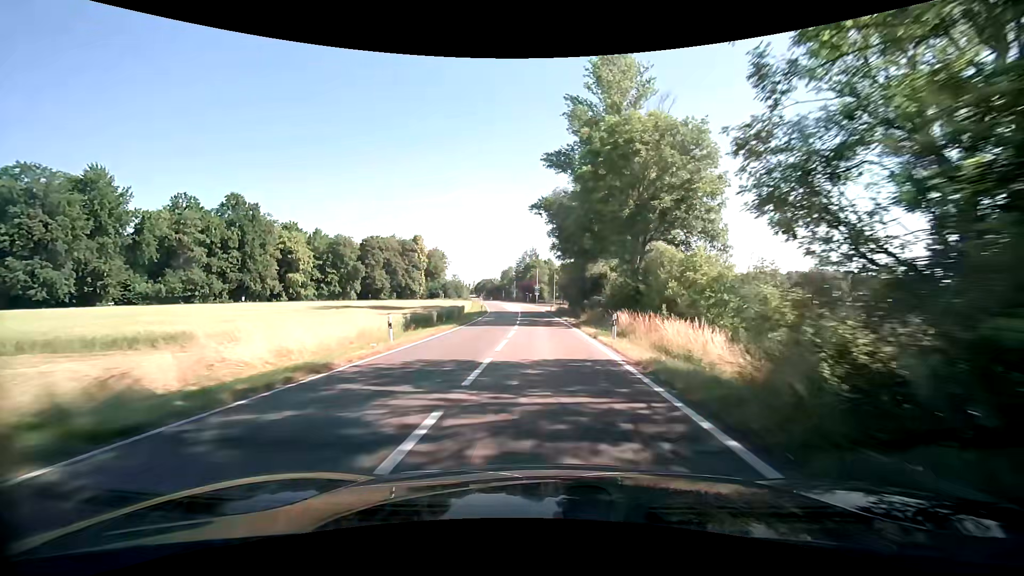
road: secondary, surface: asphalt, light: Day
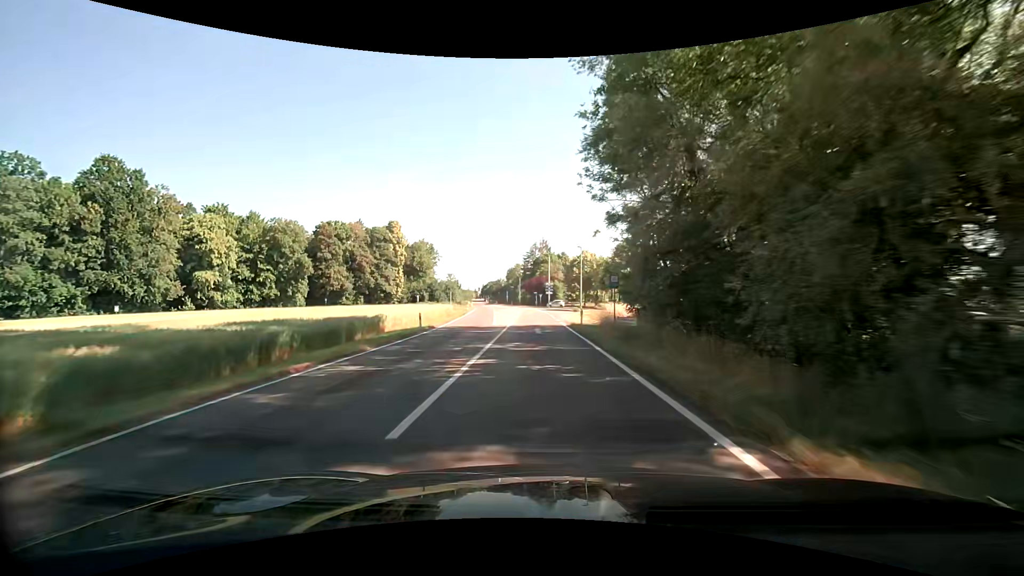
(-0.6, +39.1) m; -2°
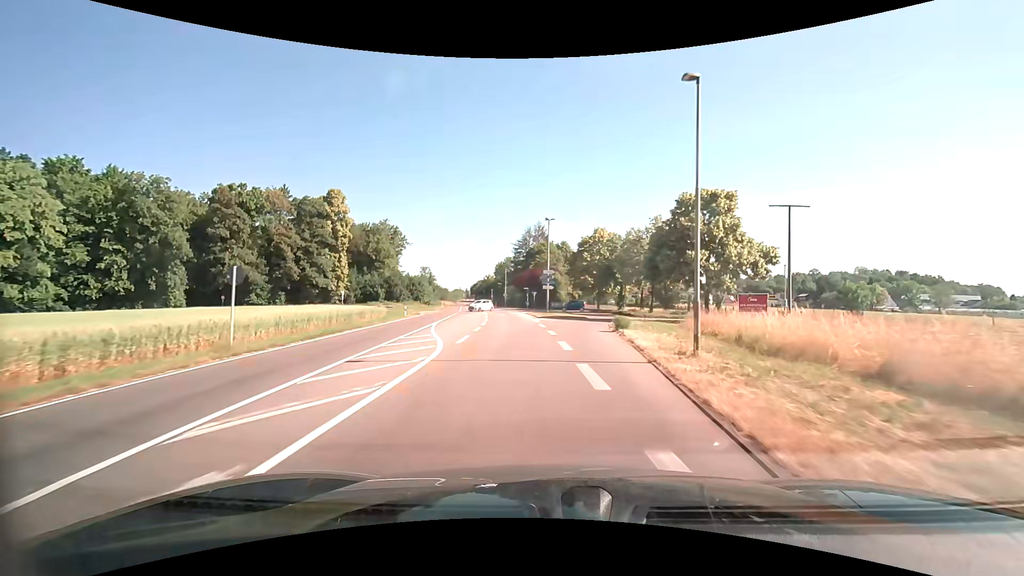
(0.0, +34.9) m; +1°
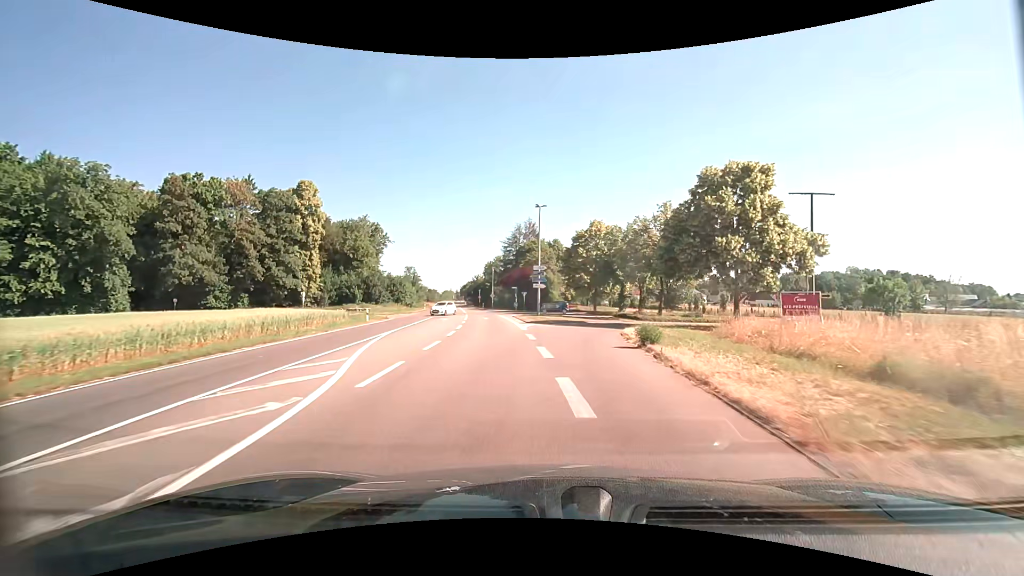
(0.0, +7.7) m; +1°
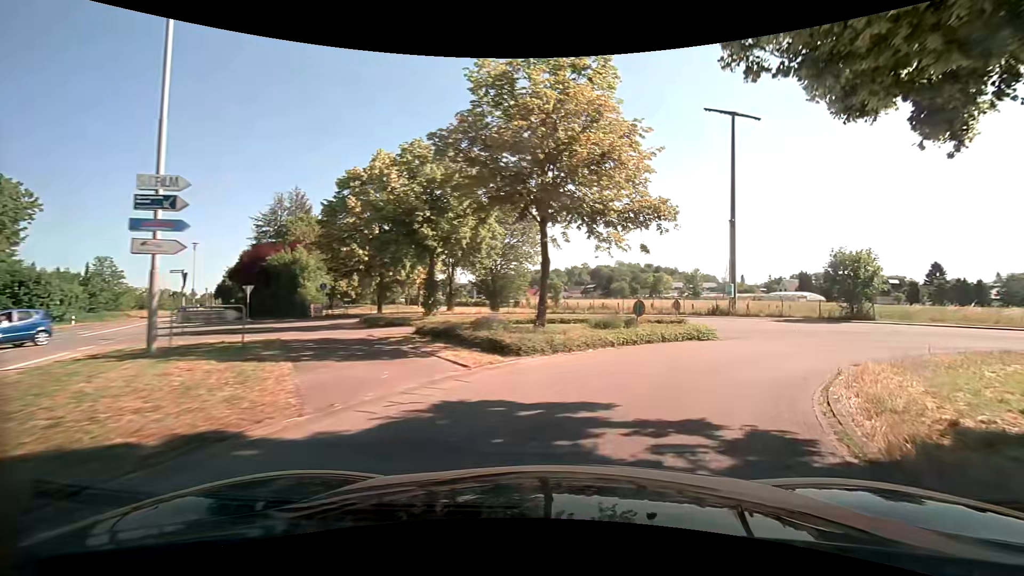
(+3.1, +29.4) m; +23°
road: unclassified
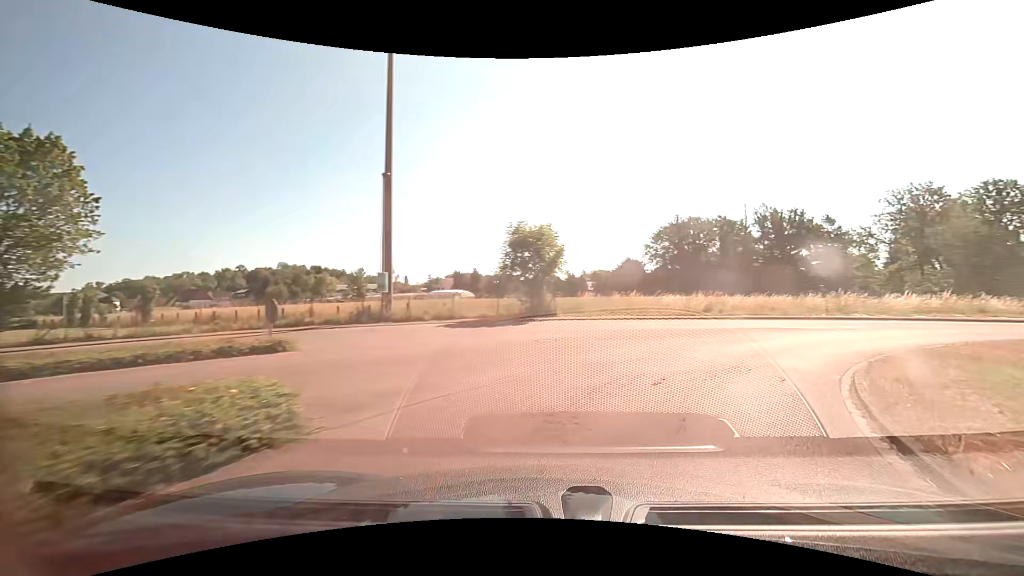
(+4.1, +13.2) m; +38°
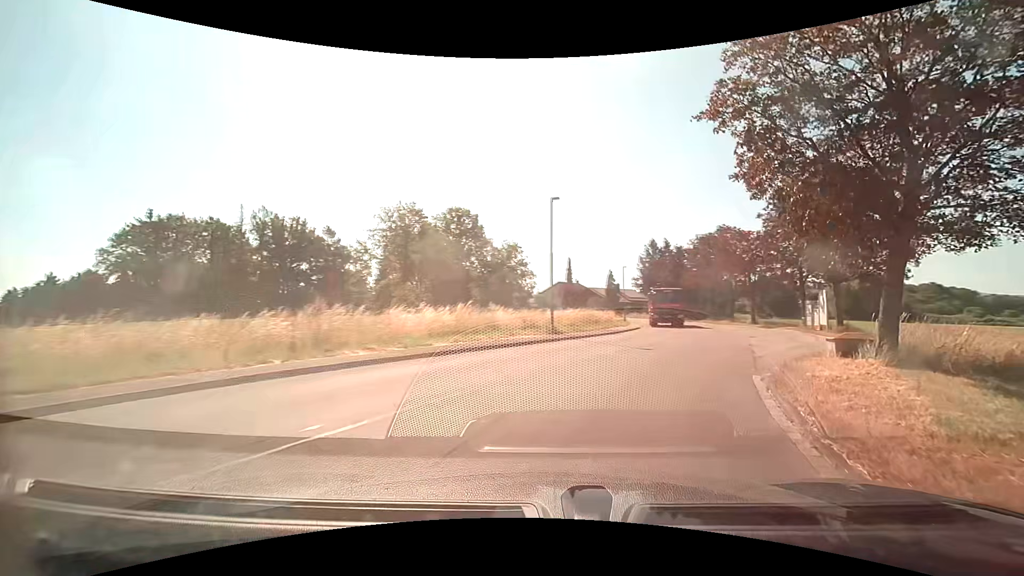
(+7.8, +16.8) m; +50°
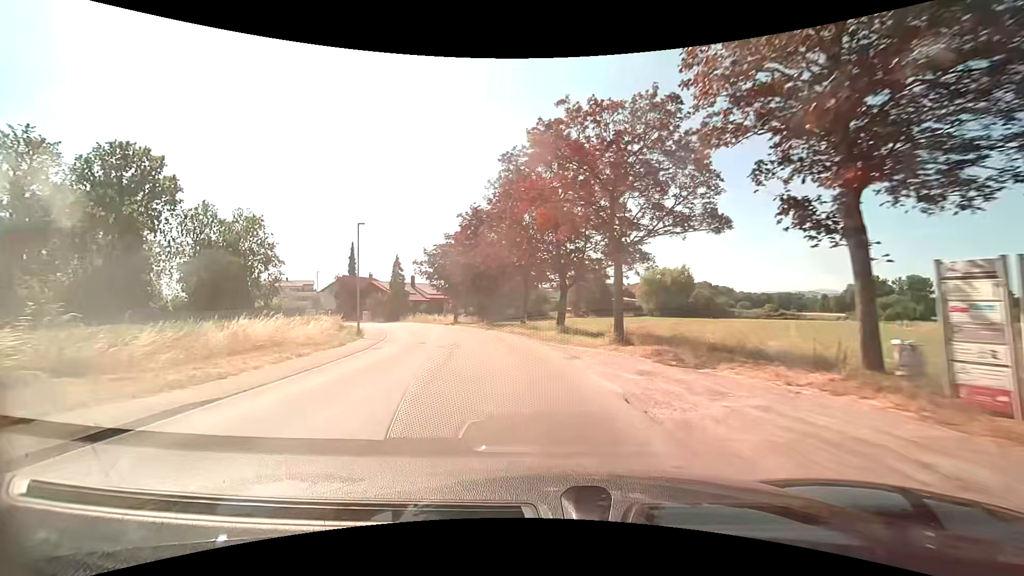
(+9.5, +29.2) m; +21°
(0, +10) (-2, +20) (-4, +30) (-7, +39) (-11, +48) (-16, +57) (-23, +65) (-29, +72) (-36, +79) (-43, +87) m
